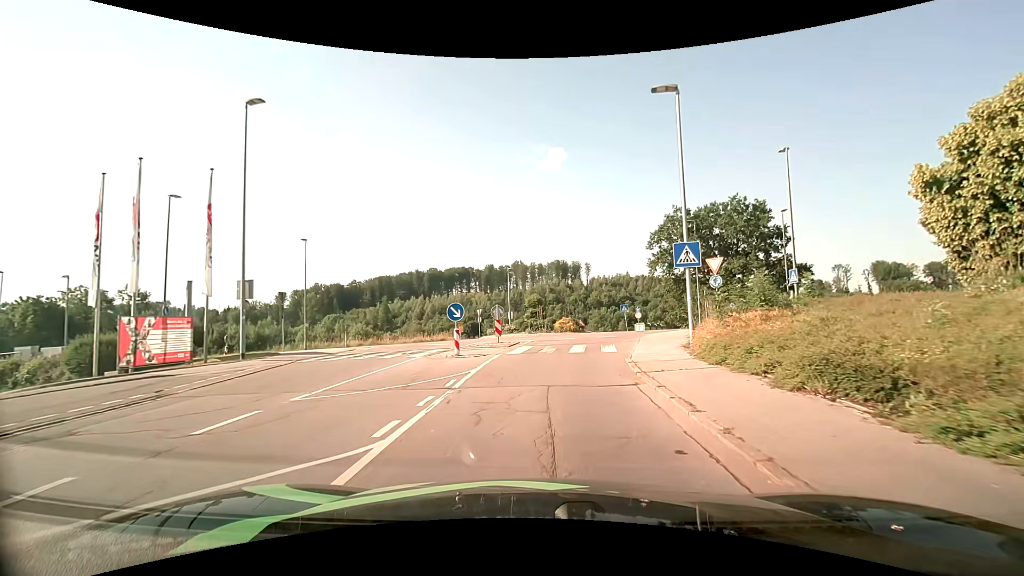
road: residential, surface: asphalt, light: Day
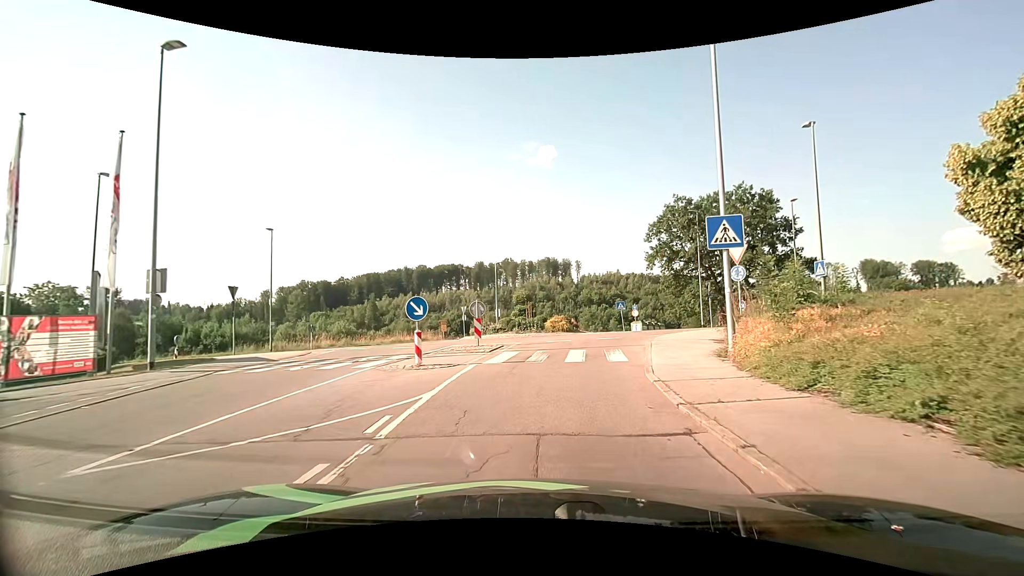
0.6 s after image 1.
(+0.1, +3.8) m; +1°
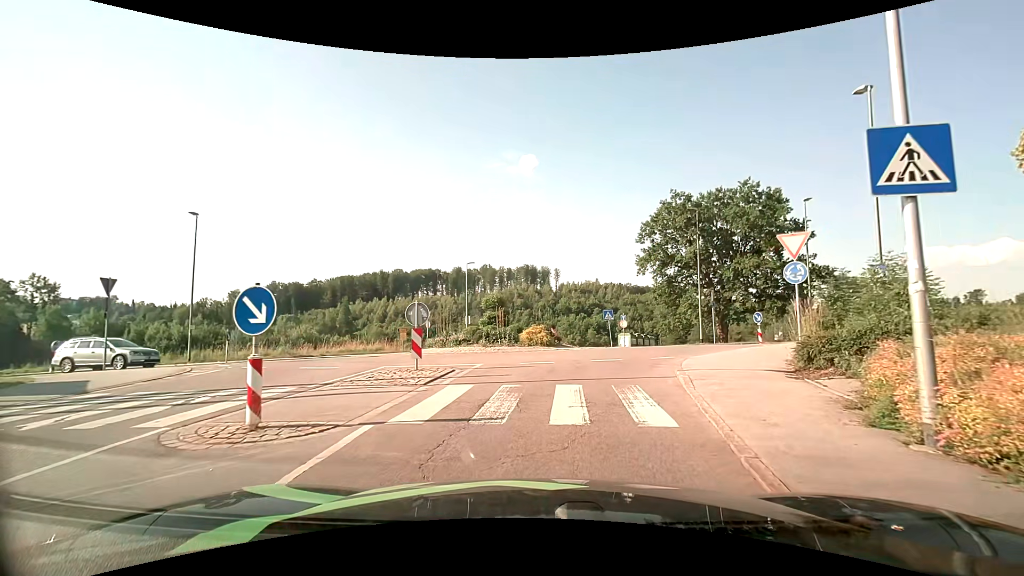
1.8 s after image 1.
(+0.2, +6.0) m; +4°
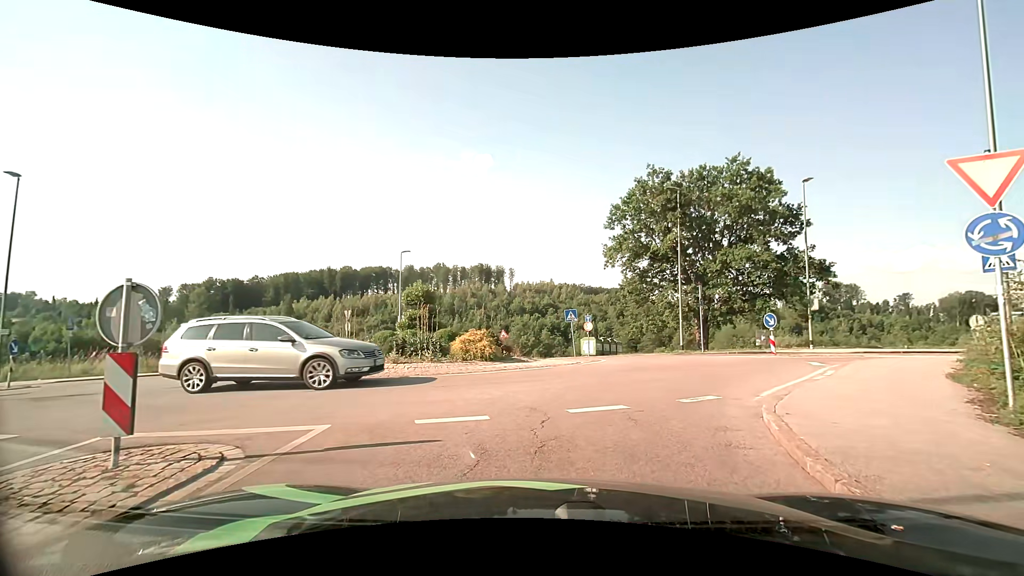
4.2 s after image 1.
(+0.2, +7.4) m; +5°
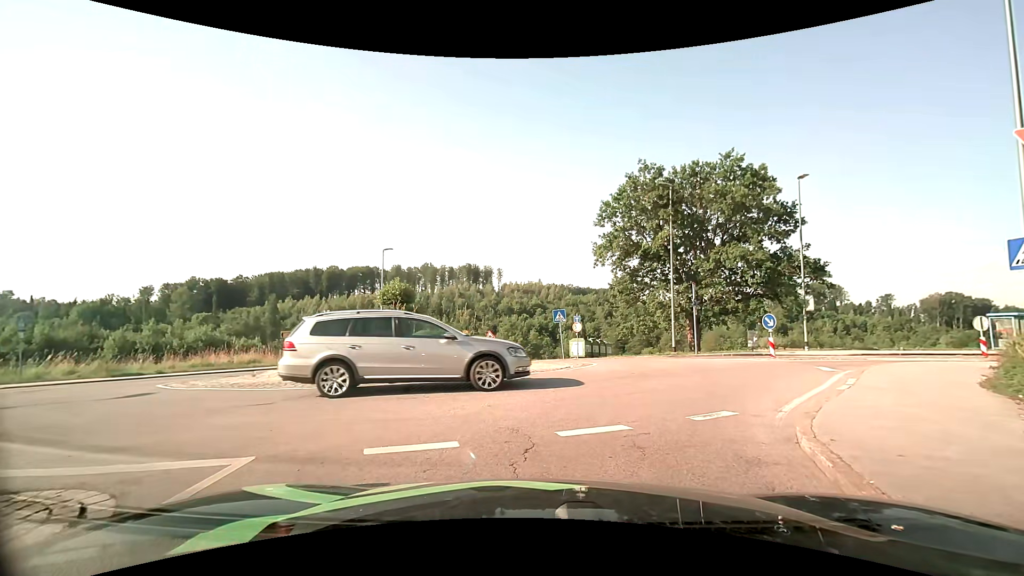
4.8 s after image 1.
(0.0, +1.3) m; 0°
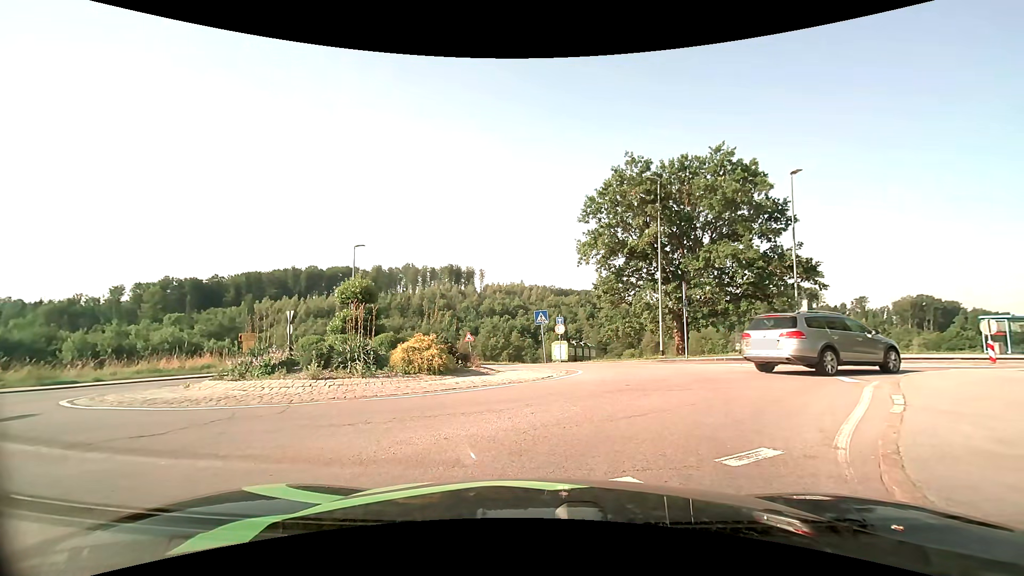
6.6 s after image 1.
(+0.1, +1.8) m; +2°
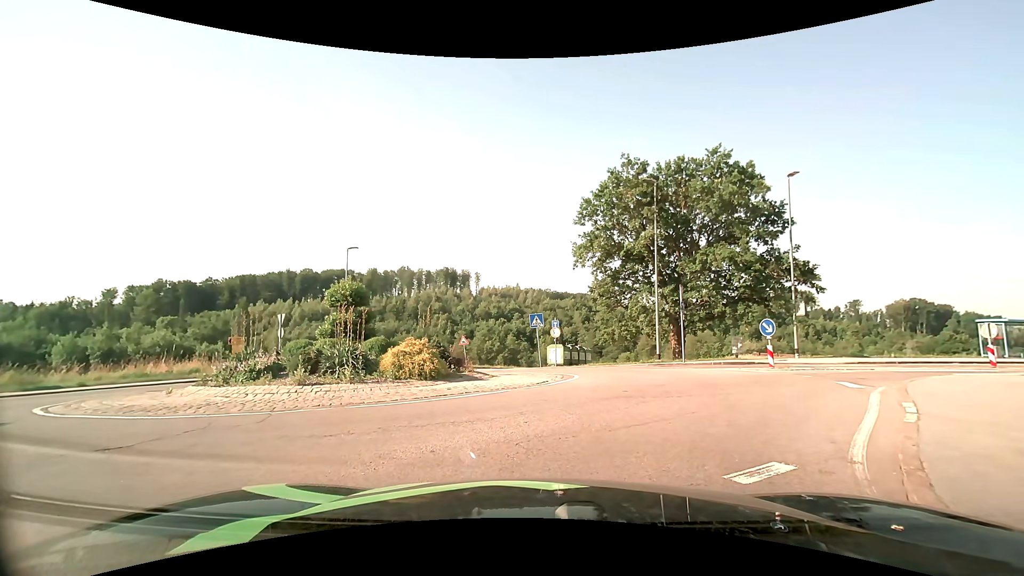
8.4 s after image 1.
(0.0, +0.5) m; 0°
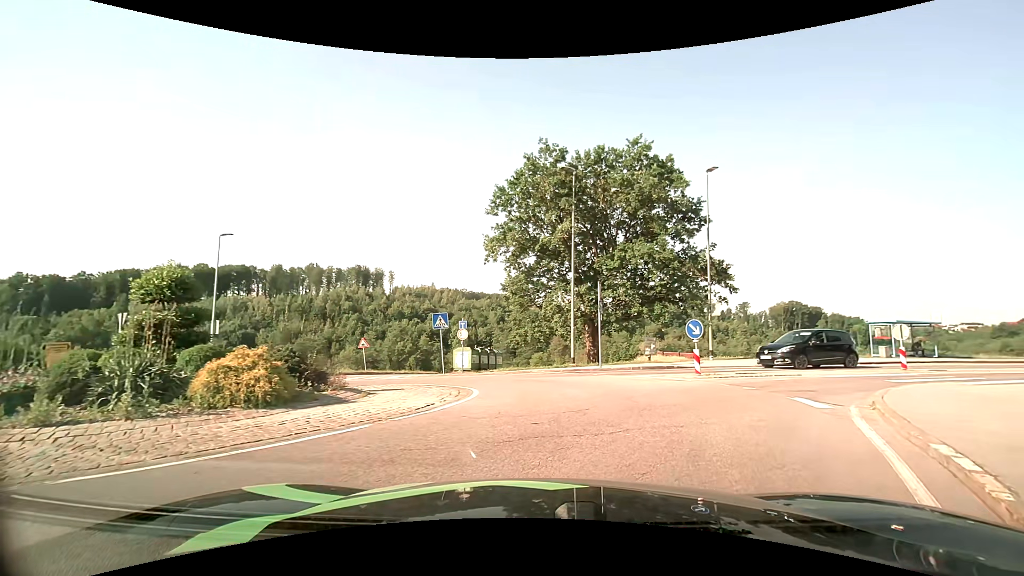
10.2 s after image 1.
(+0.4, +3.5) m; +11°
(+1, +10) (-2, +19) (-12, +21) (-19, +15) (-27, +8) (-36, +4) (-45, 0) (-55, -4) (-64, -7) (-73, -11) m
